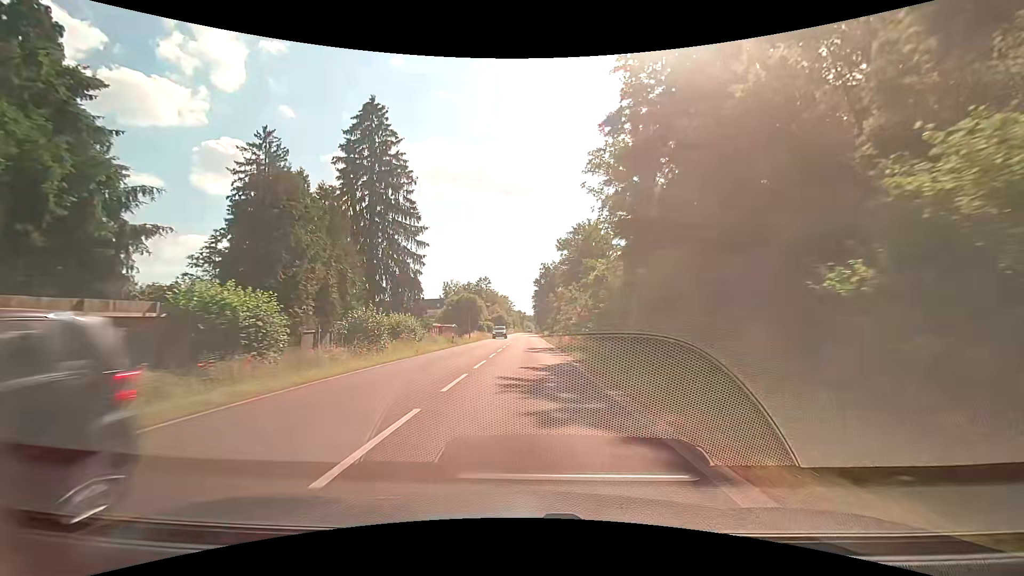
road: secondary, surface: asphalt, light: Day
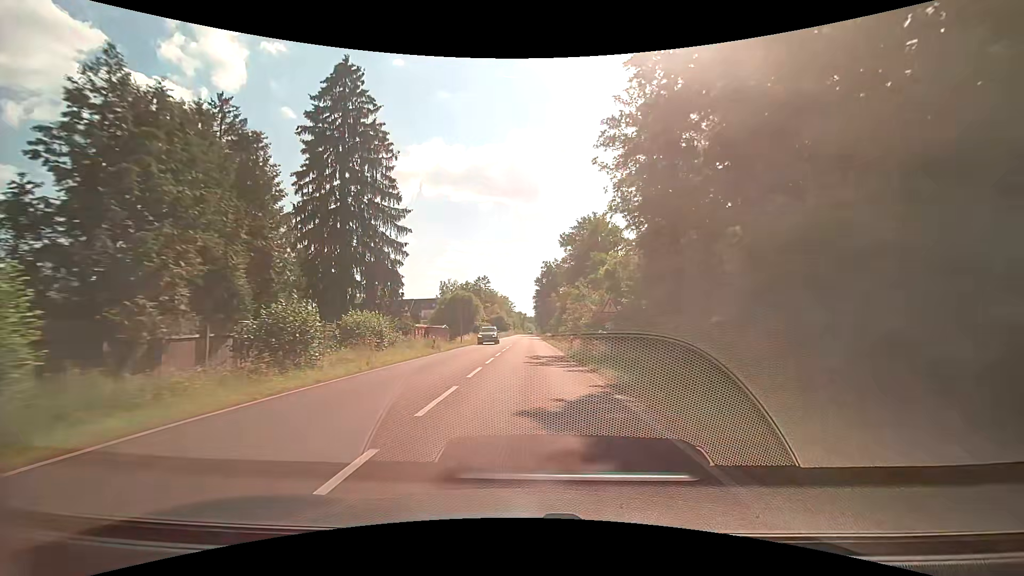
(-0.1, +8.8) m; 0°
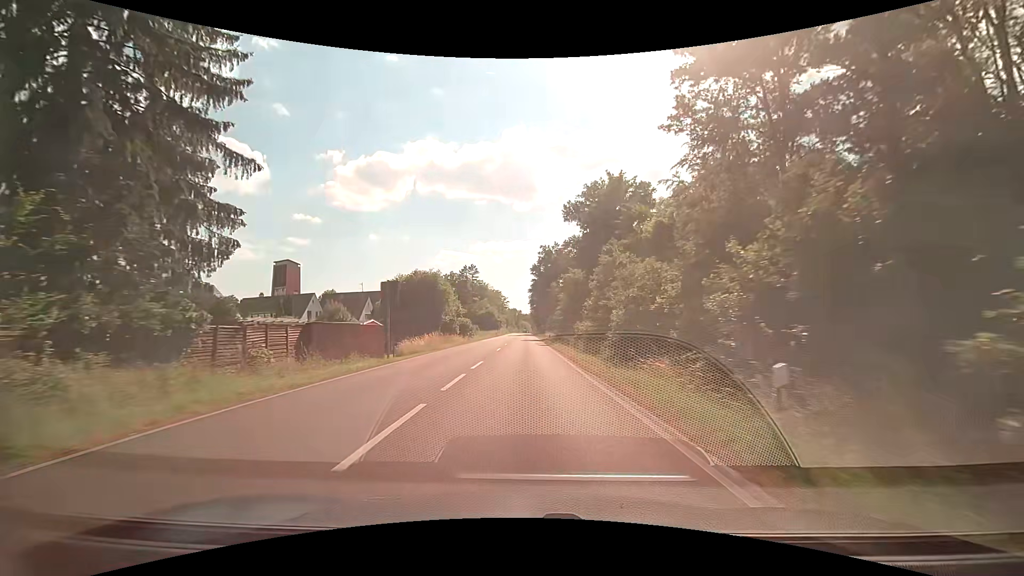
(+0.3, +27.2) m; +1°
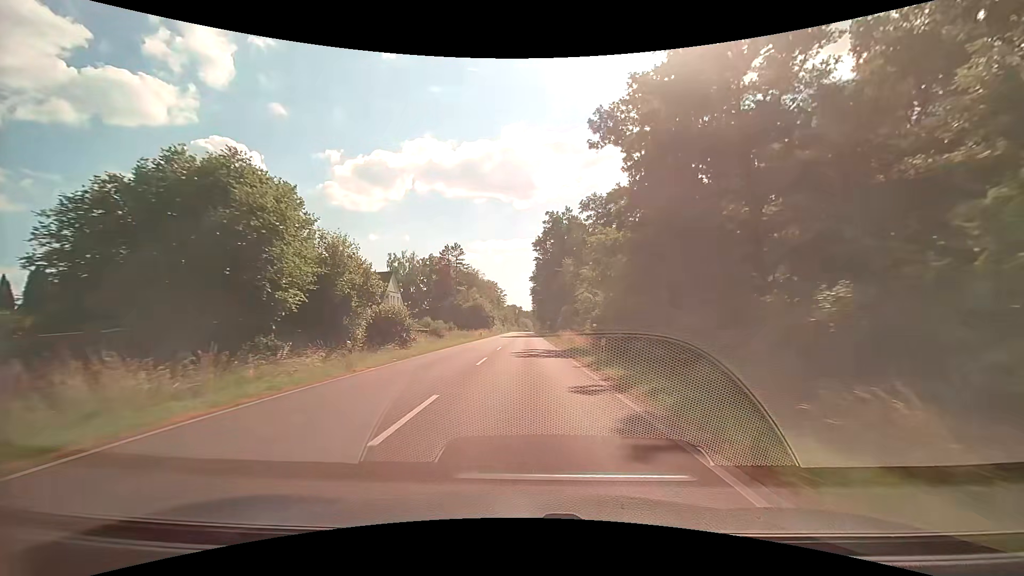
(-0.1, +37.6) m; 0°
(0, +10) (0, +20) (0, +30) (0, +40) (0, +50) (0, +60) (0, +70) (0, +80) (0, +90) (0, +100) m
